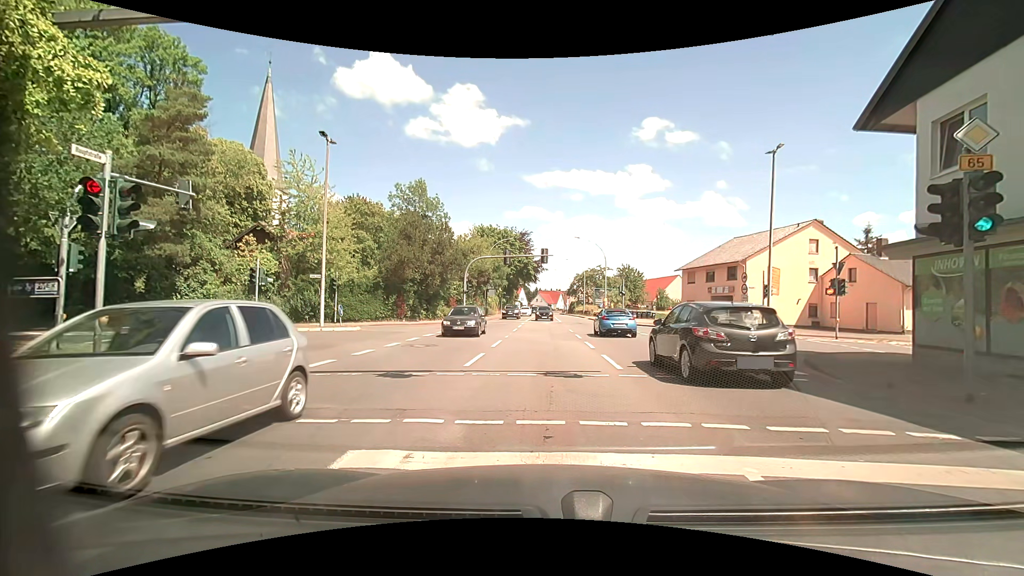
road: primary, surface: asphalt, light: Day
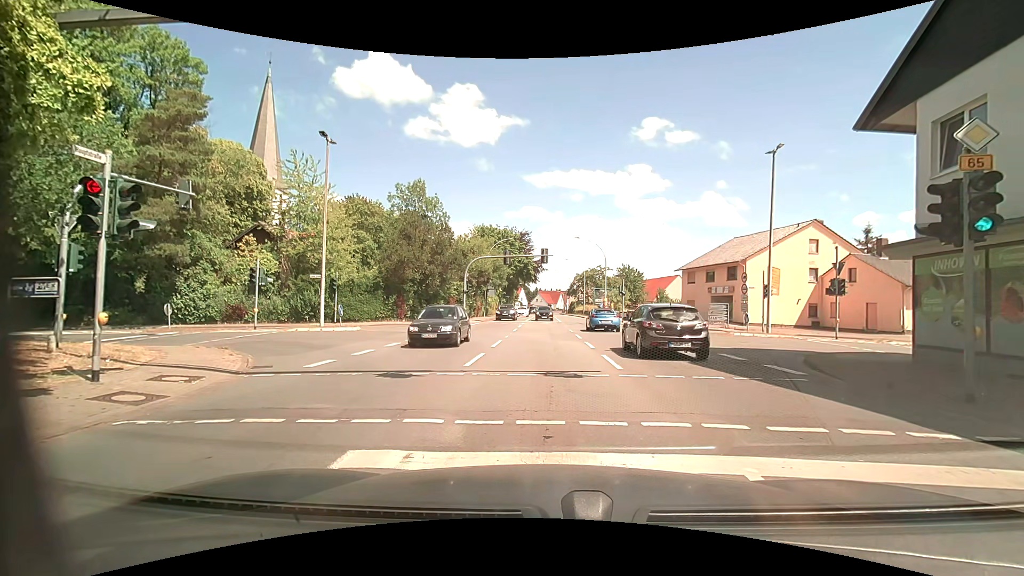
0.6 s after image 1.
(0.0, 0.0) m; 0°
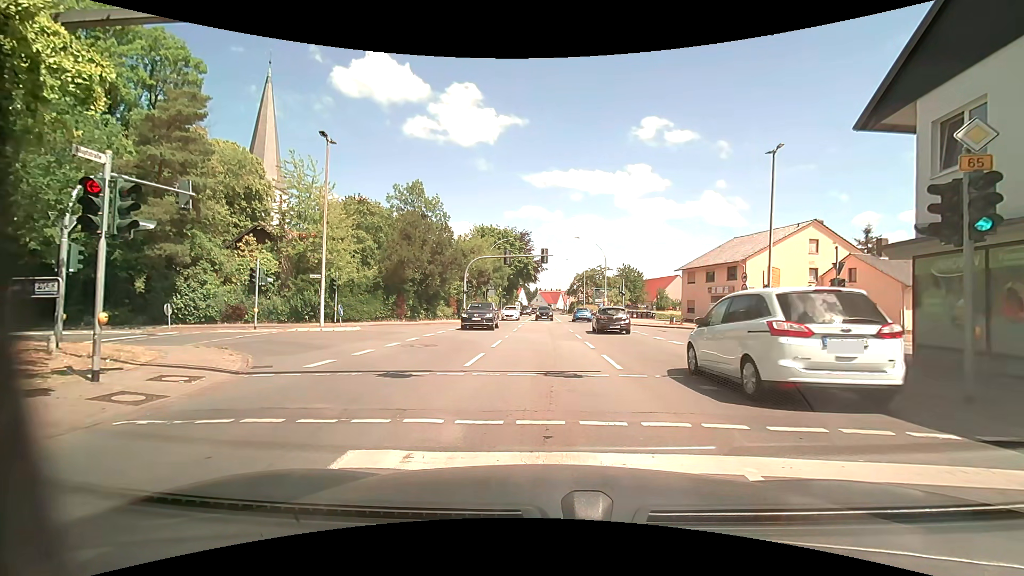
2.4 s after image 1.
(0.0, 0.0) m; 0°
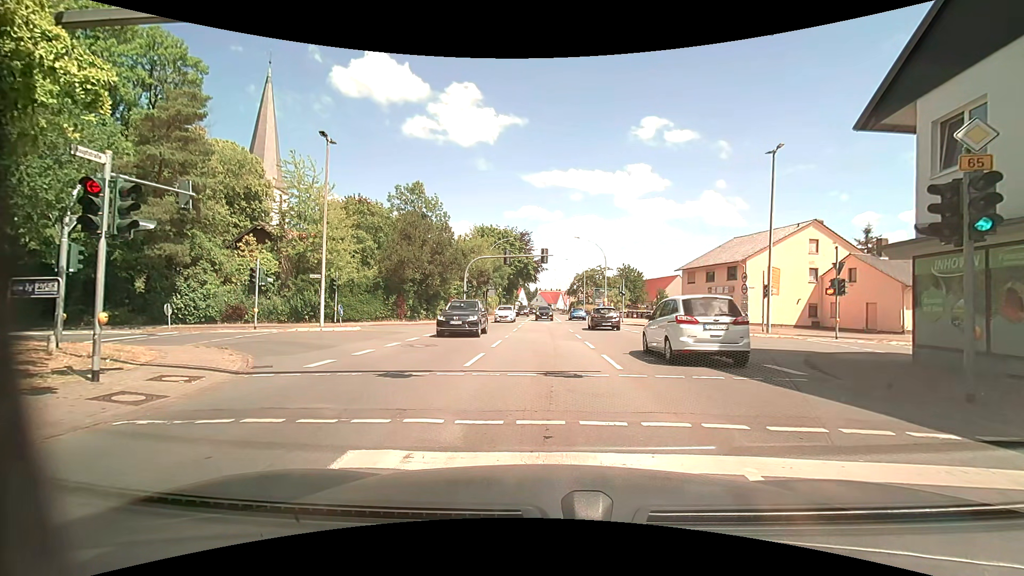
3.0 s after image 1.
(0.0, 0.0) m; 0°
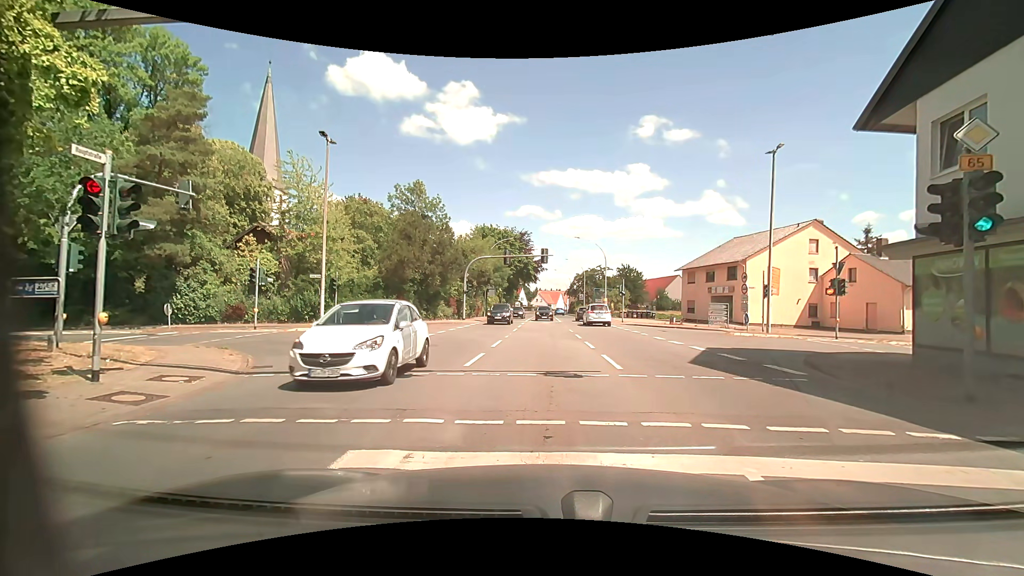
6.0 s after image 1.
(0.0, 0.0) m; 0°
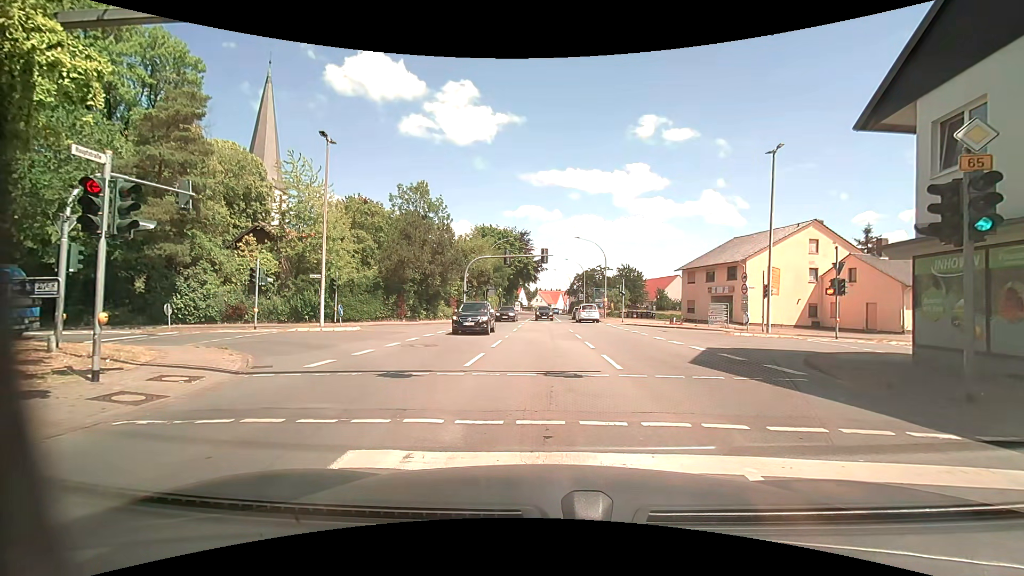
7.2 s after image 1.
(0.0, 0.0) m; 0°
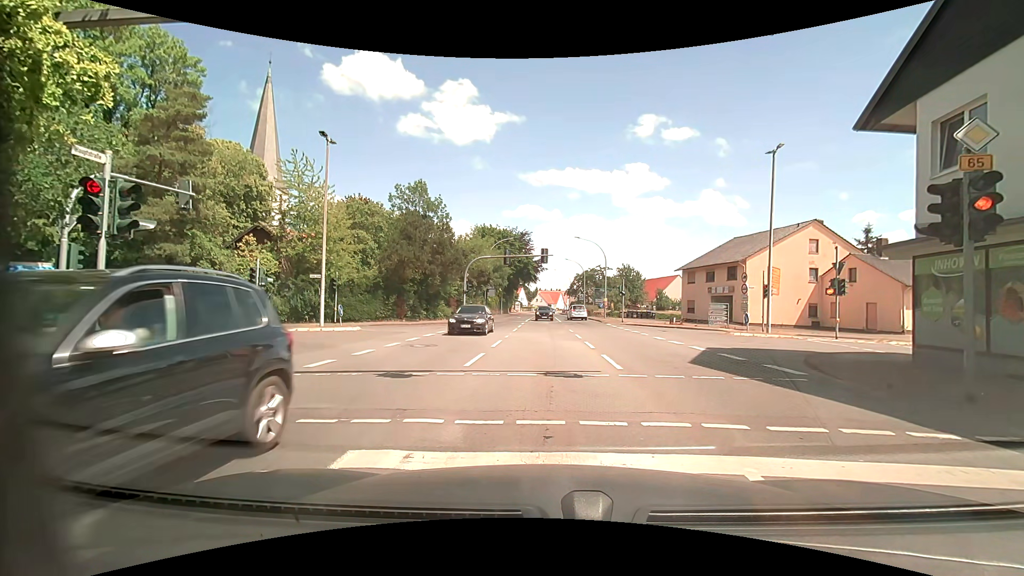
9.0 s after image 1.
(0.0, 0.0) m; 0°
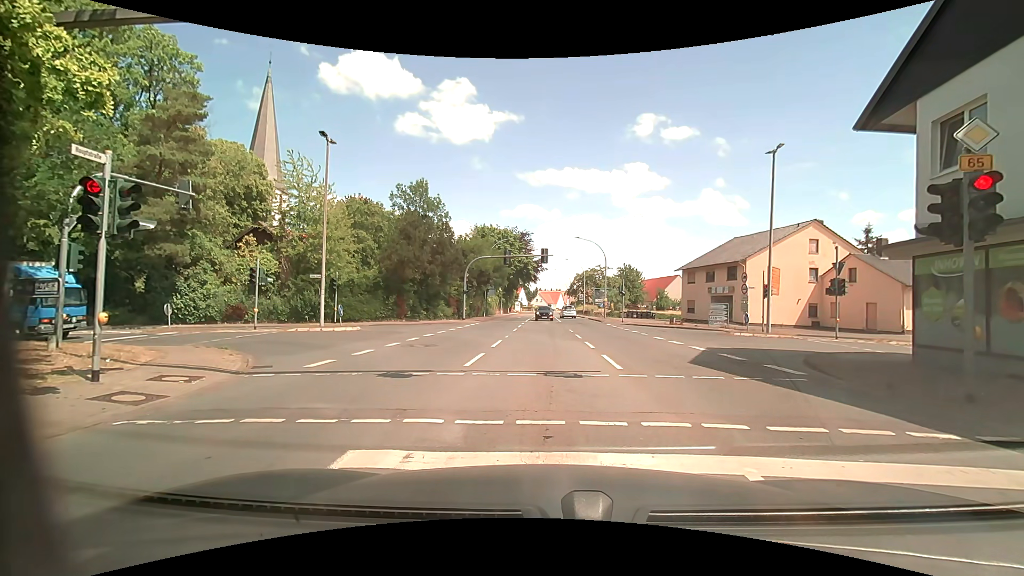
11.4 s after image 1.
(0.0, 0.0) m; 0°
